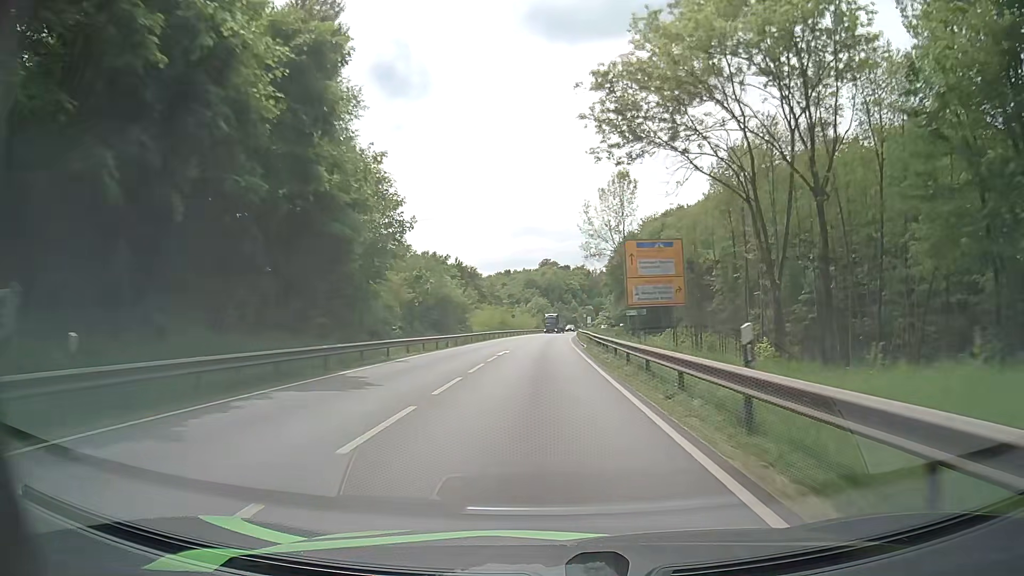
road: primary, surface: asphalt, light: Day
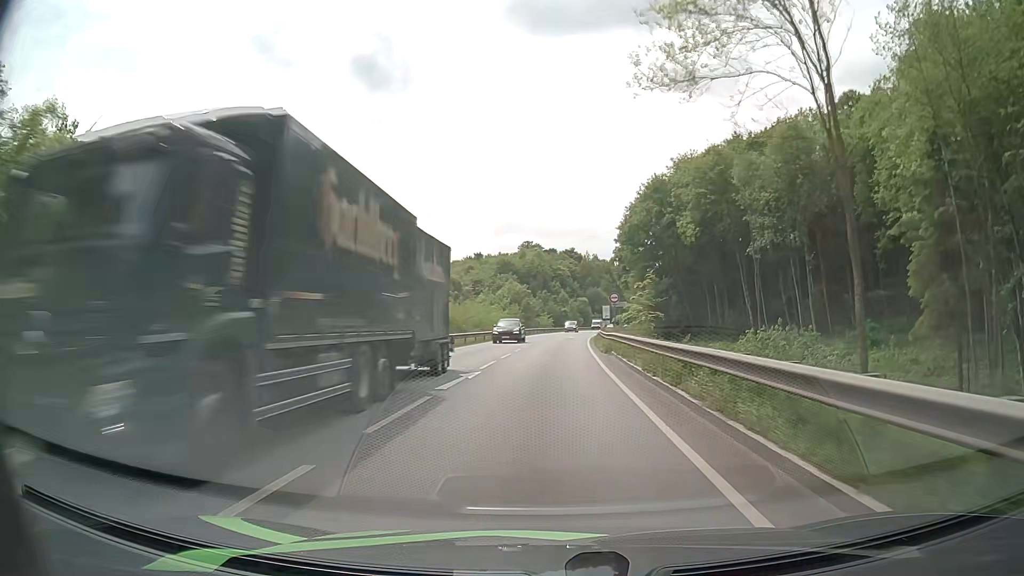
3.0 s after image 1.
(+0.4, +58.7) m; +1°
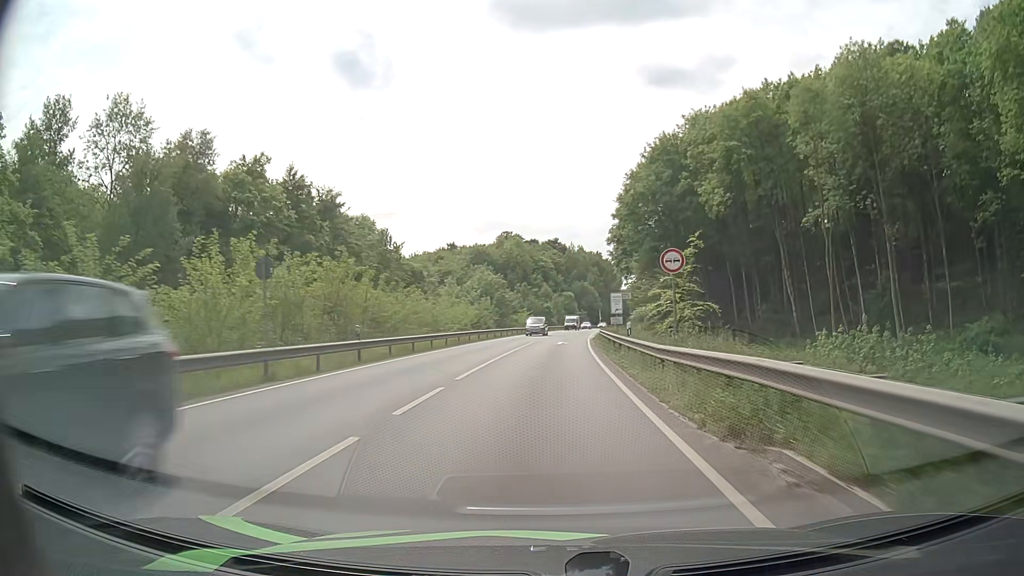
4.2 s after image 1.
(+0.3, +22.2) m; +2°
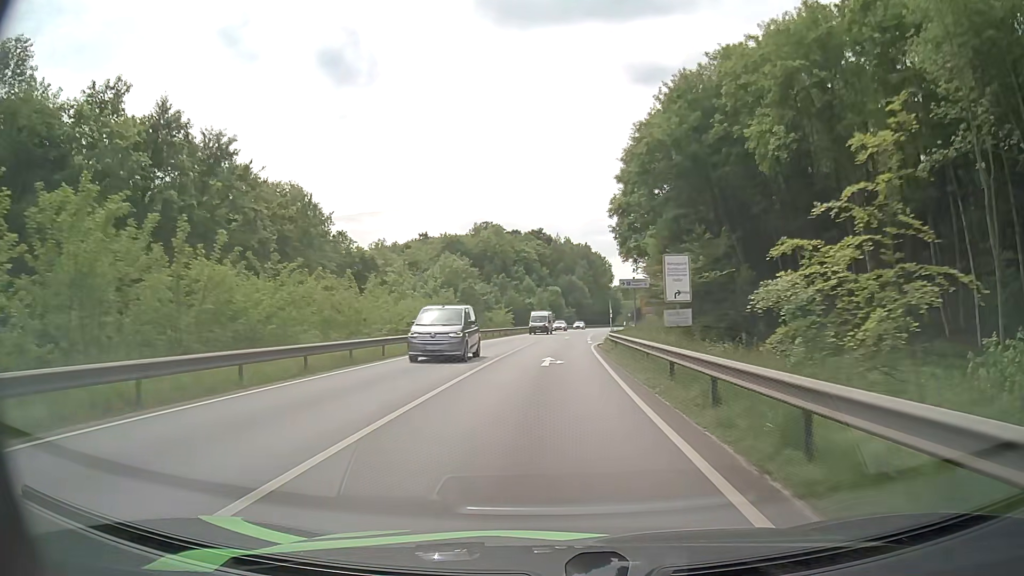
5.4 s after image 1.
(+0.2, +21.0) m; +1°
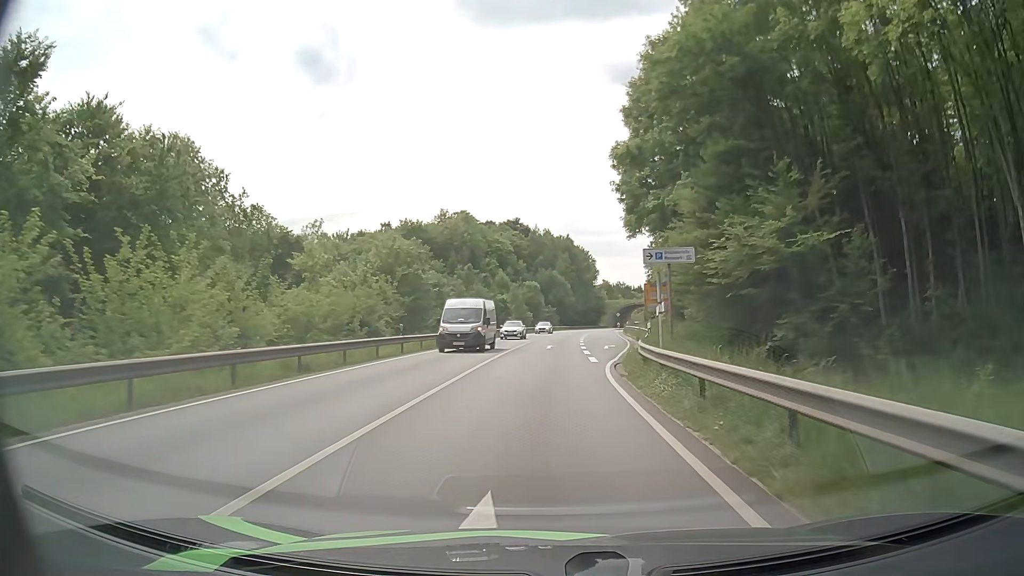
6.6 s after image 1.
(+0.3, +19.9) m; +2°
(0, +10) (+1, +20) (+1, +30) (+2, +40) (+3, +50) (+4, +60) (+5, +70) (+6, +80) (+7, +90) (+8, +100) m
